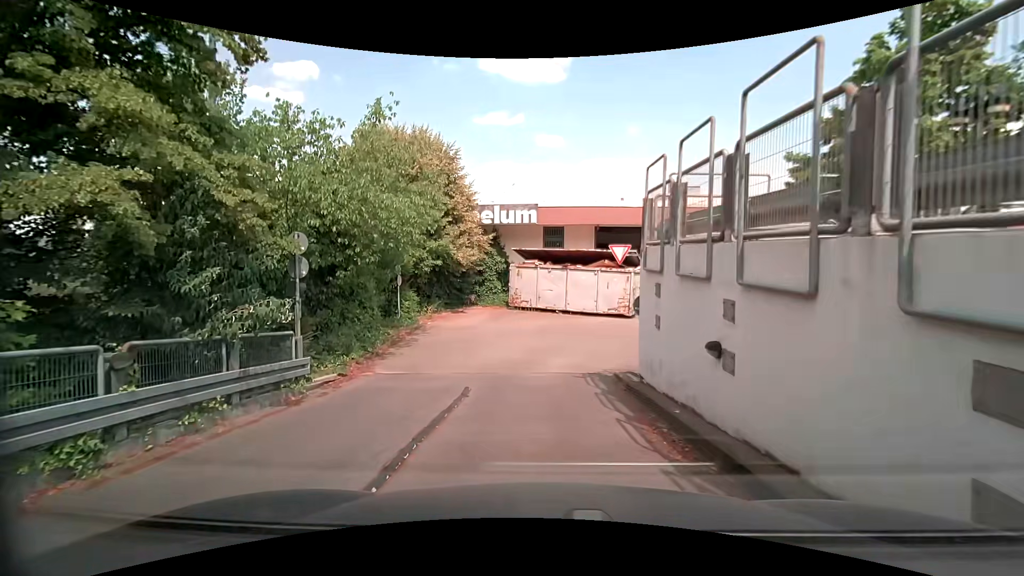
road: service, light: Day
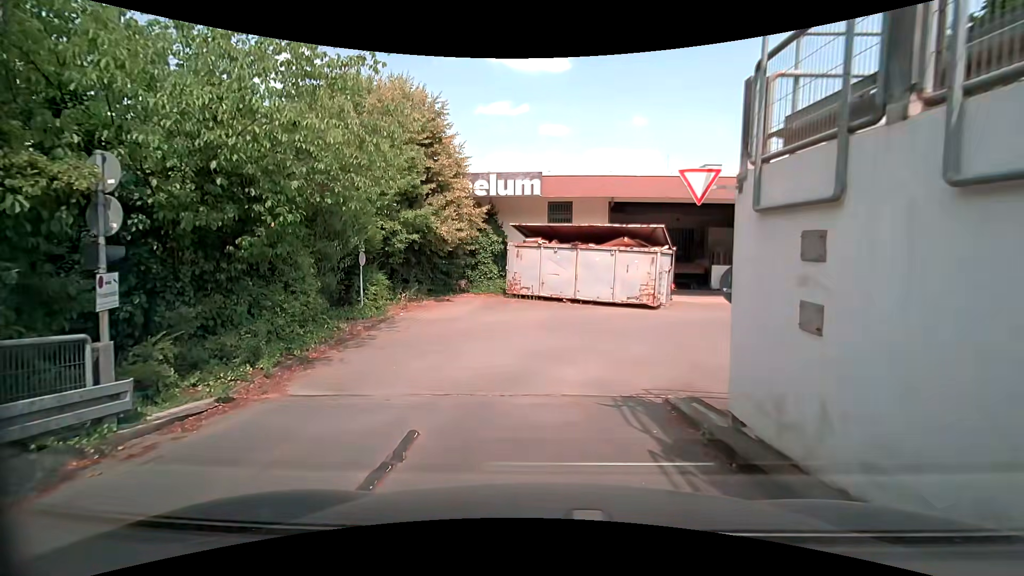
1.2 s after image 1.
(0.0, +4.2) m; 0°
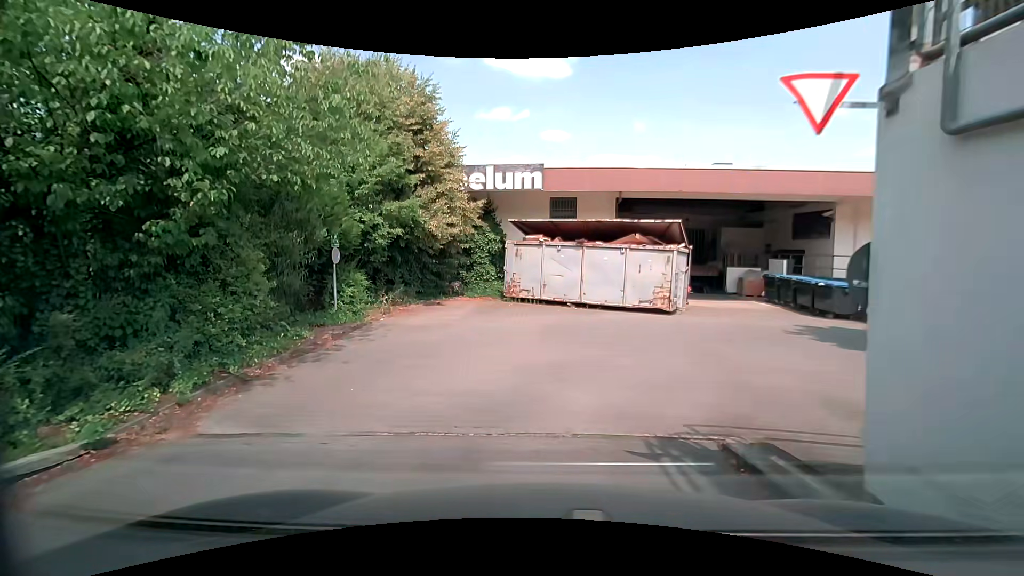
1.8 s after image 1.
(0.0, +2.0) m; +2°
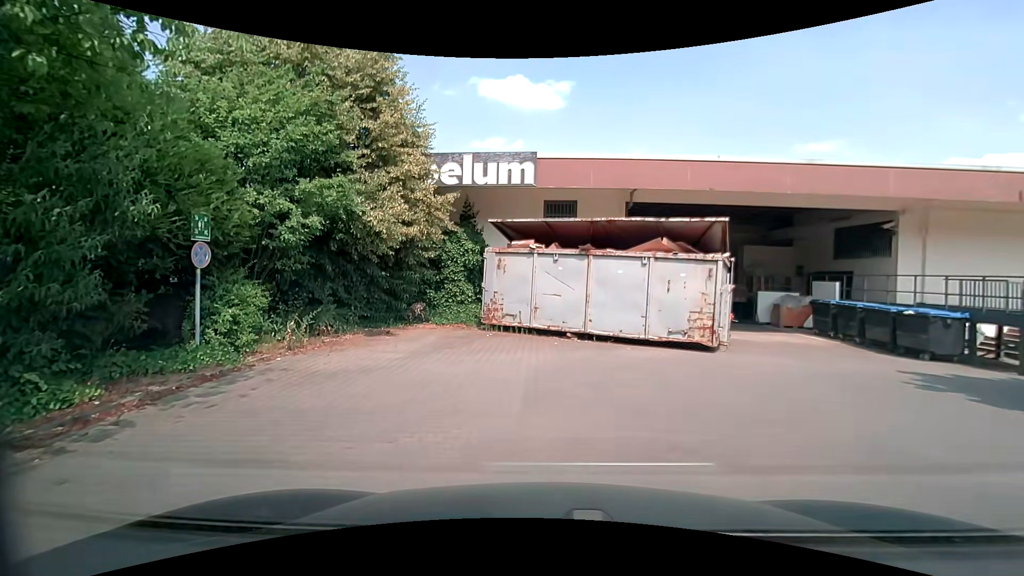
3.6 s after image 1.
(-0.2, +4.7) m; +1°
